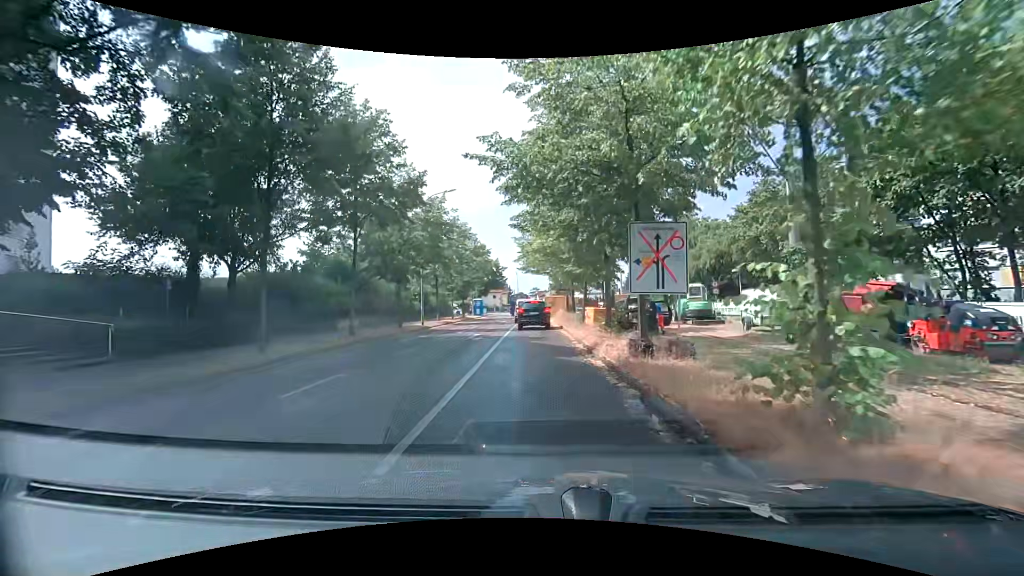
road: residential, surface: asphalt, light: Day
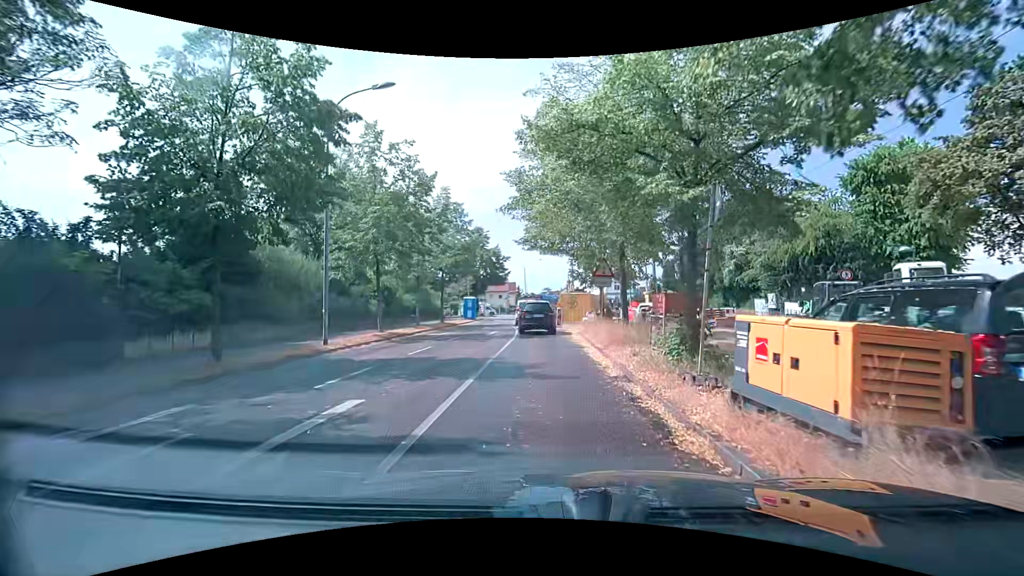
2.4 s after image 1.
(-0.4, +16.7) m; -2°
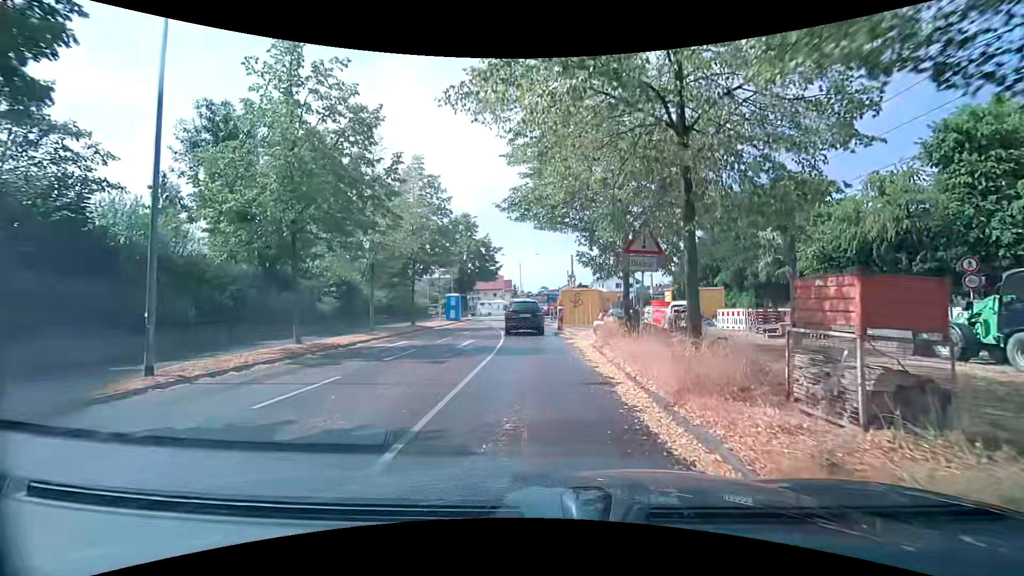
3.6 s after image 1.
(+0.1, +7.6) m; 0°
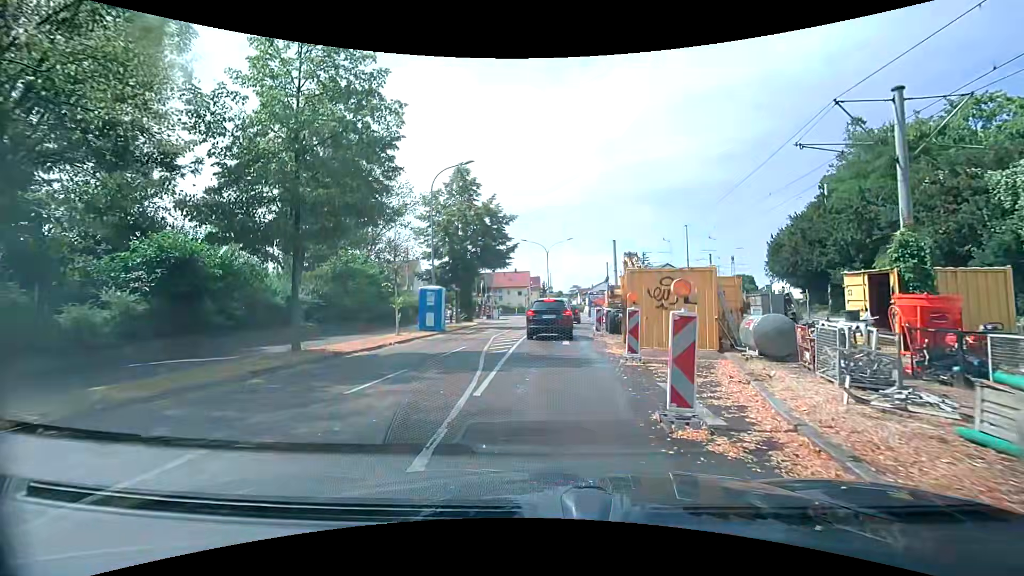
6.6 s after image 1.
(-0.1, +16.9) m; -1°
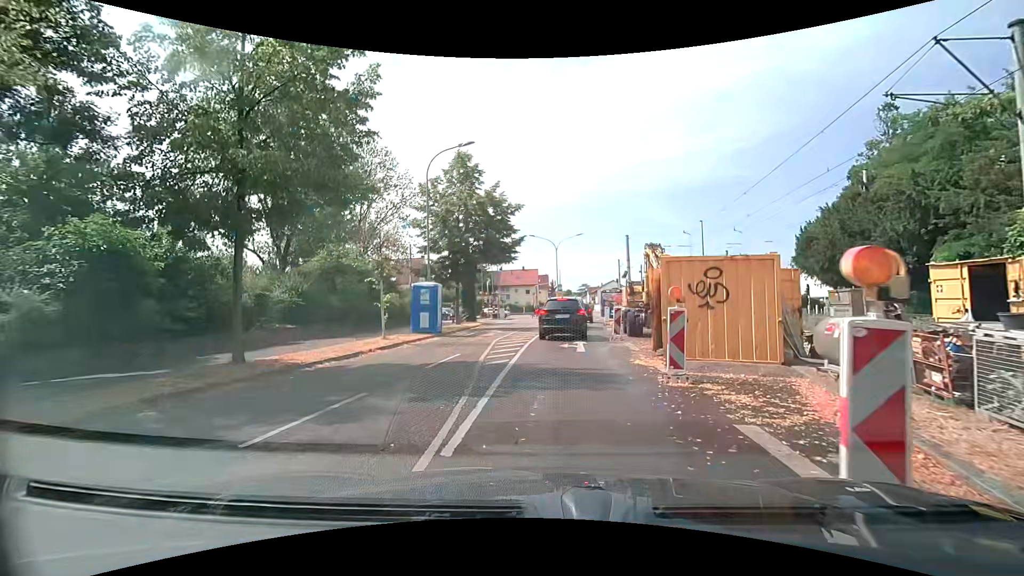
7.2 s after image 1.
(-0.1, +3.0) m; -3°
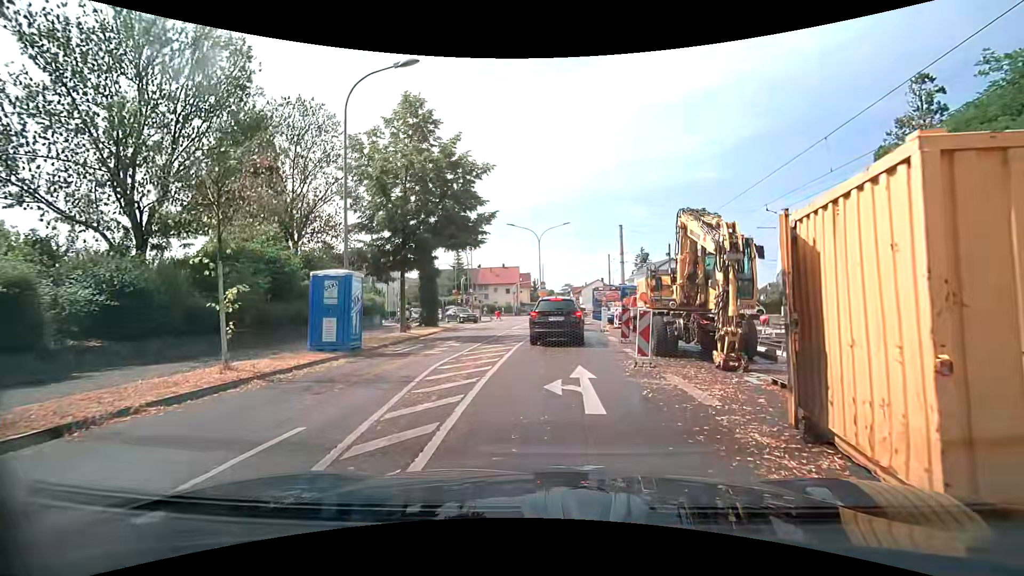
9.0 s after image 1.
(+0.1, +8.0) m; +3°
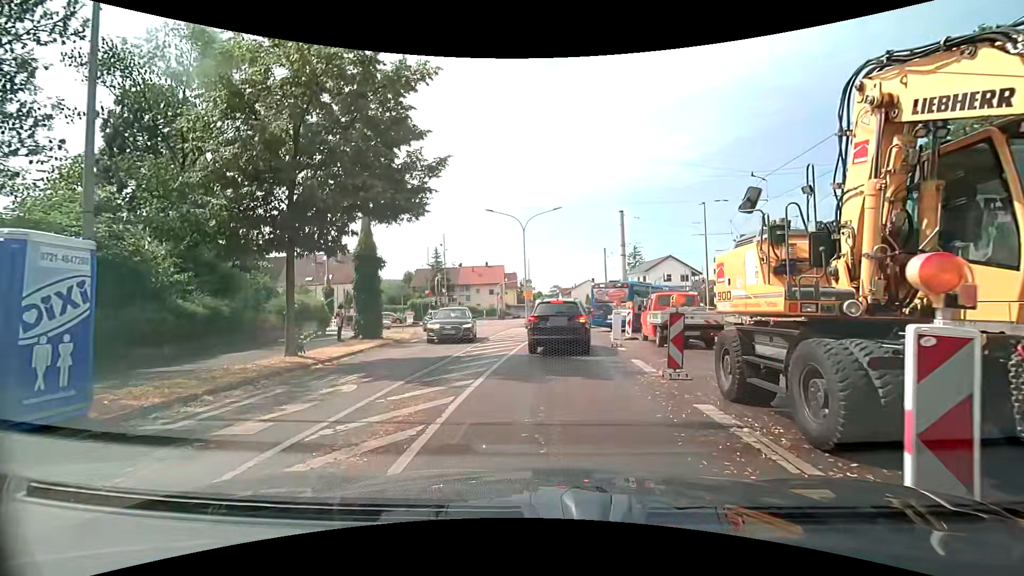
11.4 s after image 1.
(0.0, +8.5) m; +1°
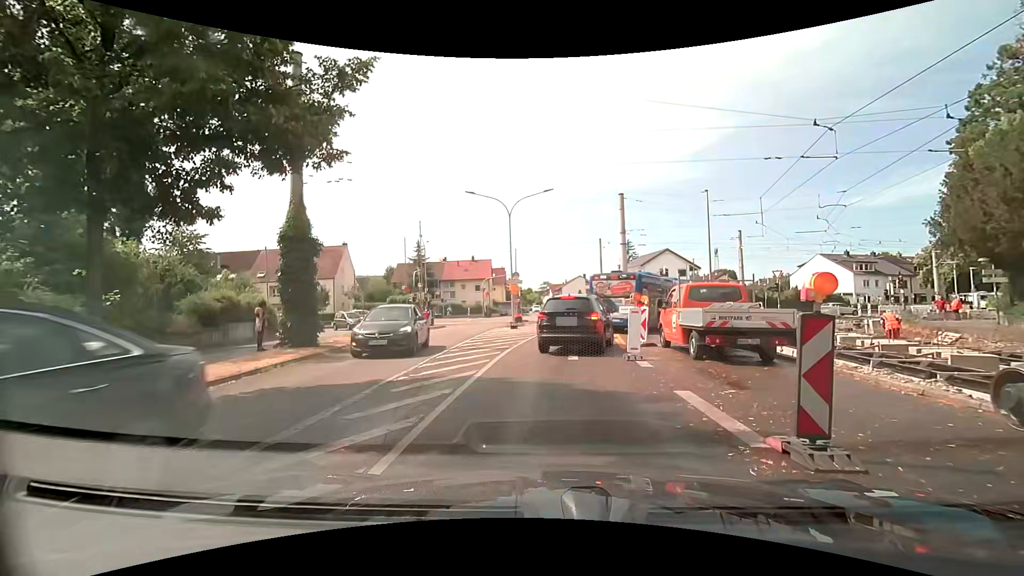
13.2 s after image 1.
(0.0, +5.3) m; +1°
